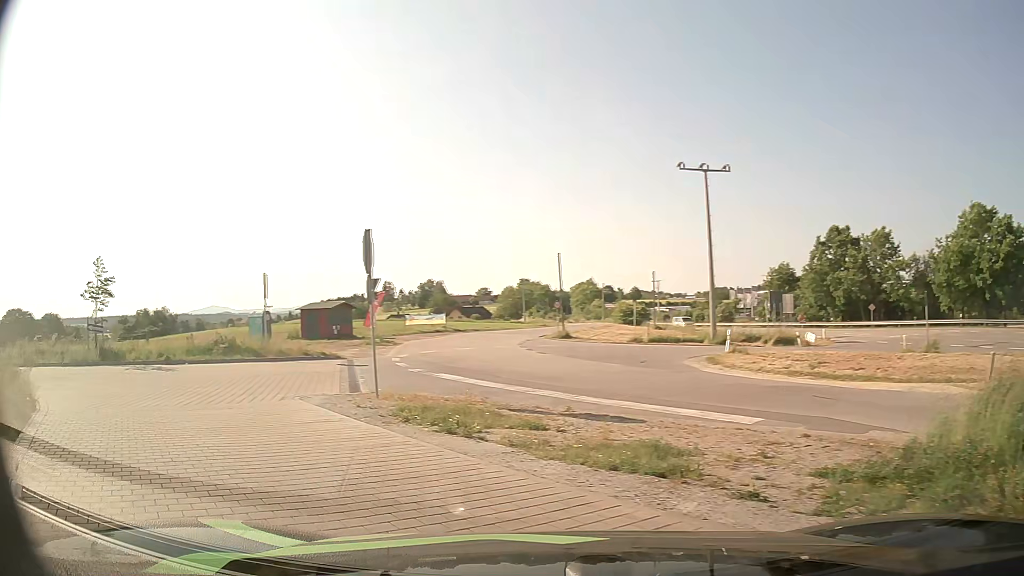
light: Day
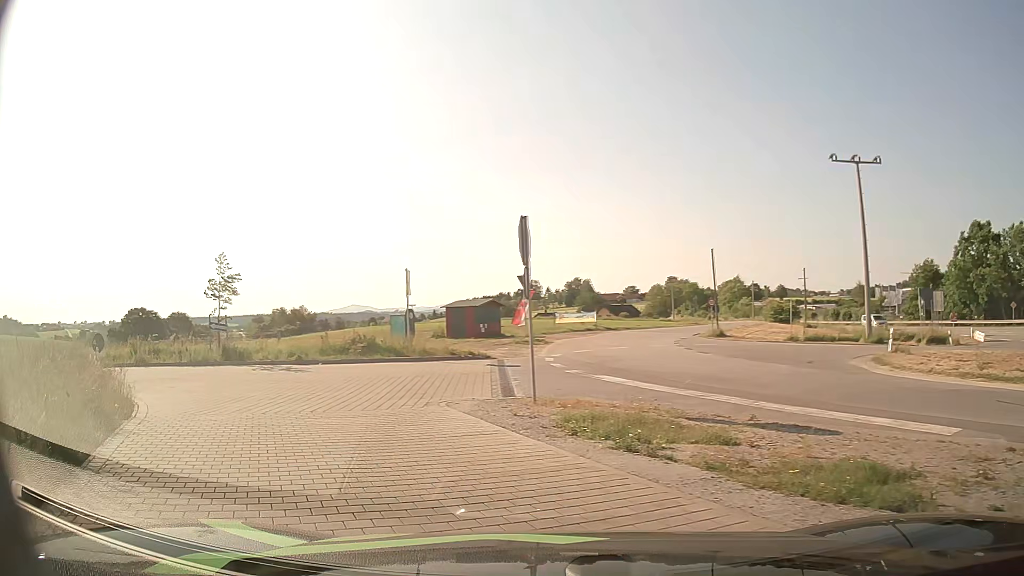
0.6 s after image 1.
(-0.2, +1.5) m; -13°
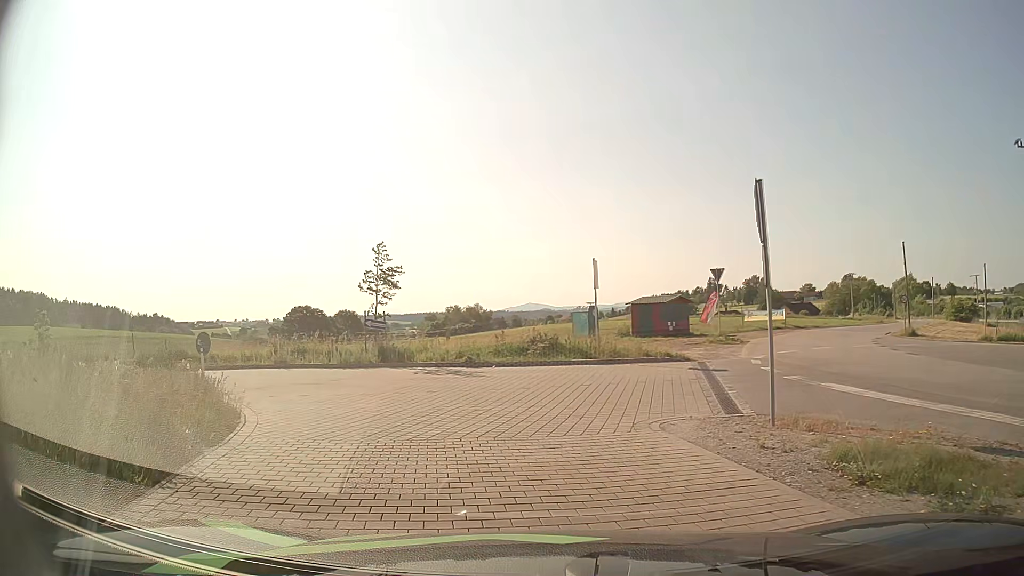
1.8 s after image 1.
(-0.4, +3.0) m; -14°
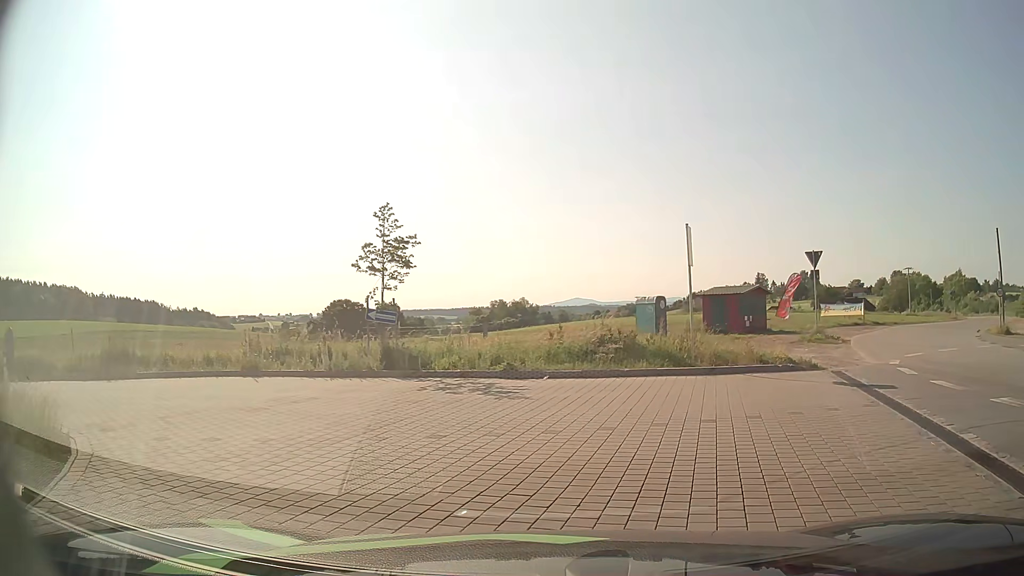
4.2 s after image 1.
(-0.5, +6.5) m; -4°
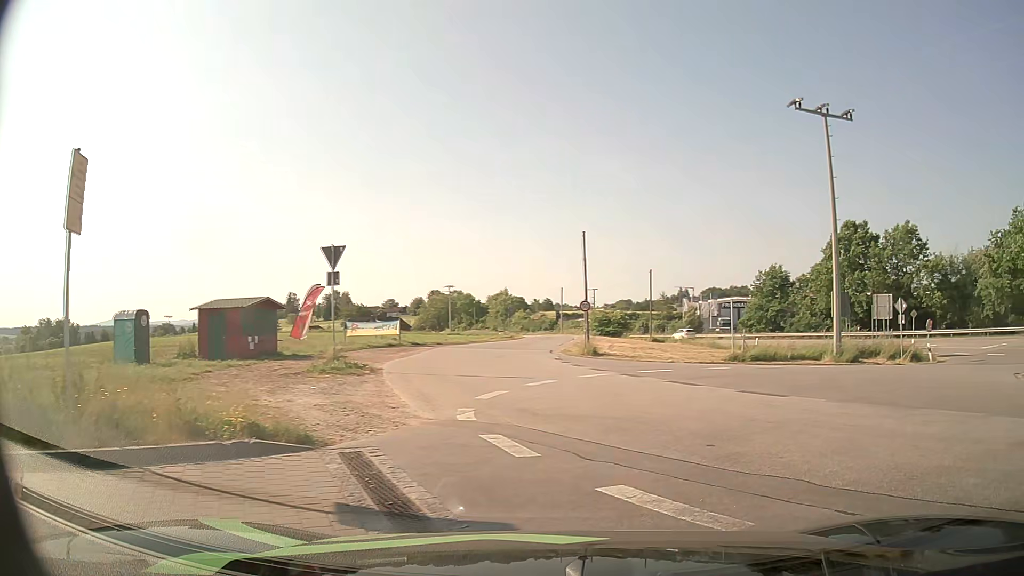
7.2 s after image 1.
(+2.5, +7.8) m; +41°
